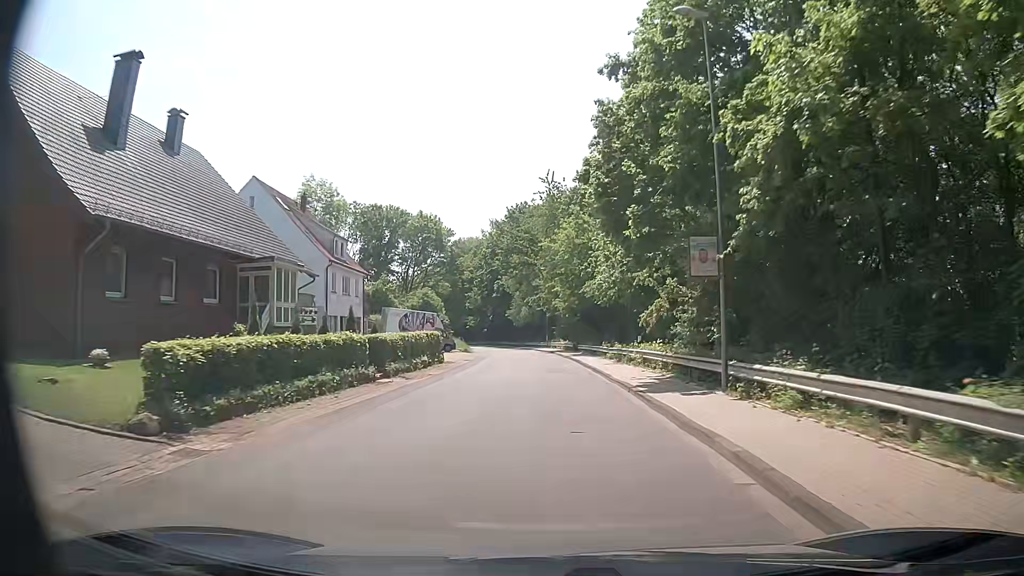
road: tertiary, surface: asphalt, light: Day
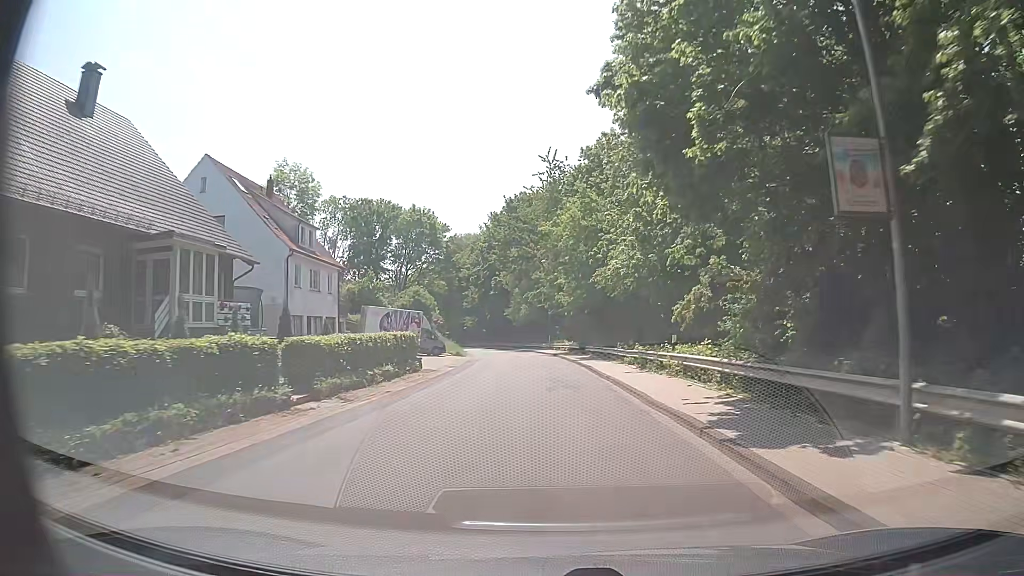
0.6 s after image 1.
(0.0, +7.7) m; -1°
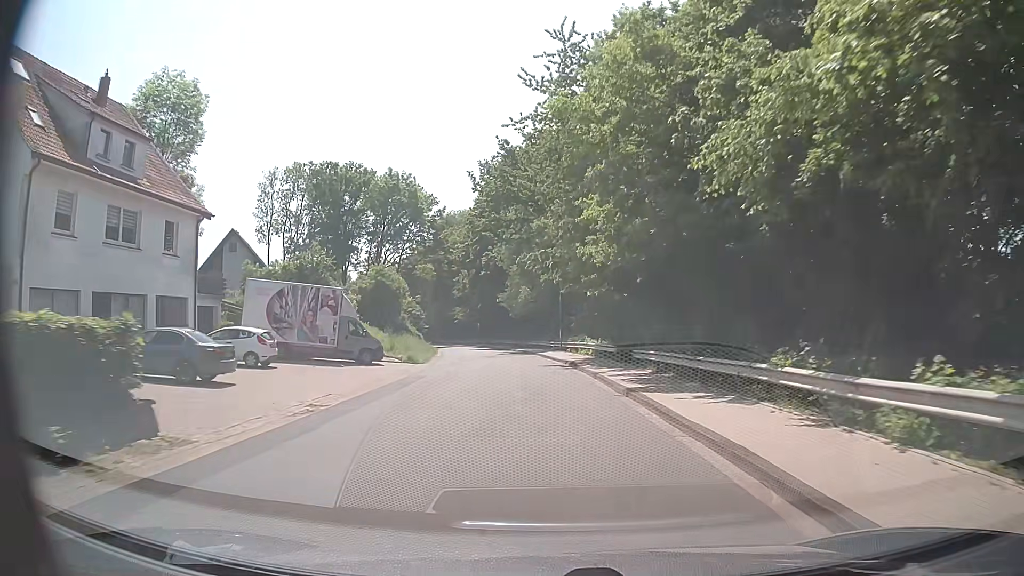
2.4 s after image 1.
(-0.1, +23.0) m; 0°
(0, +10) (0, +20) (-1, +30) (-2, +40) (-3, +50) (-4, +60) (-6, +70) (-8, +79) (-10, +89) (-13, +99) m
